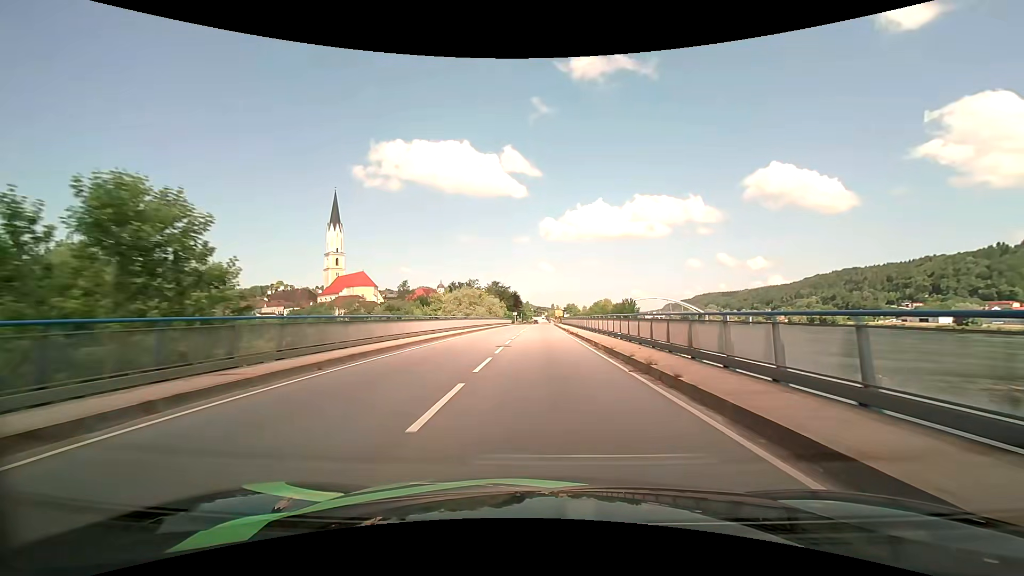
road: primary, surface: asphalt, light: Day
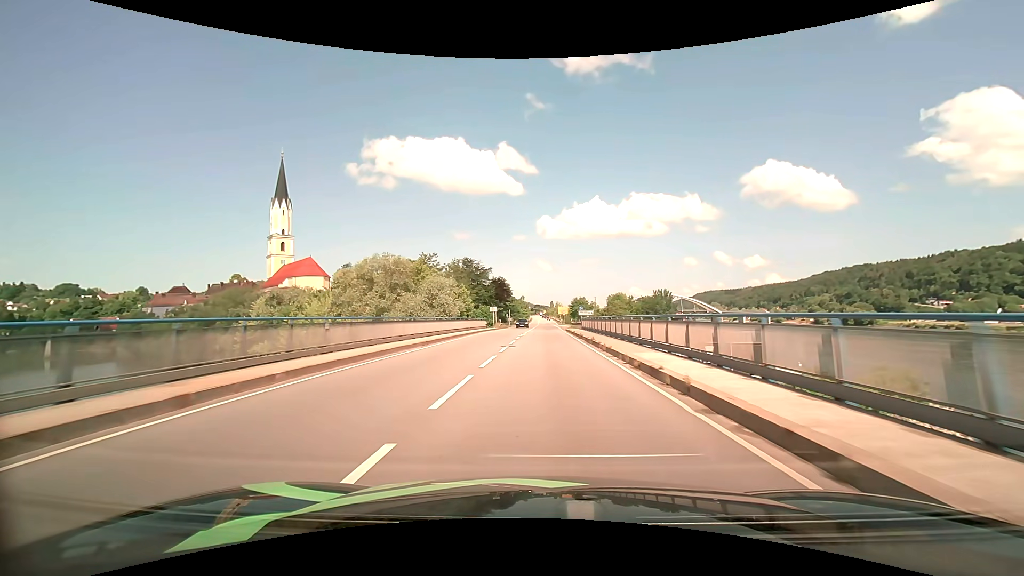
(+0.1, +52.6) m; 0°
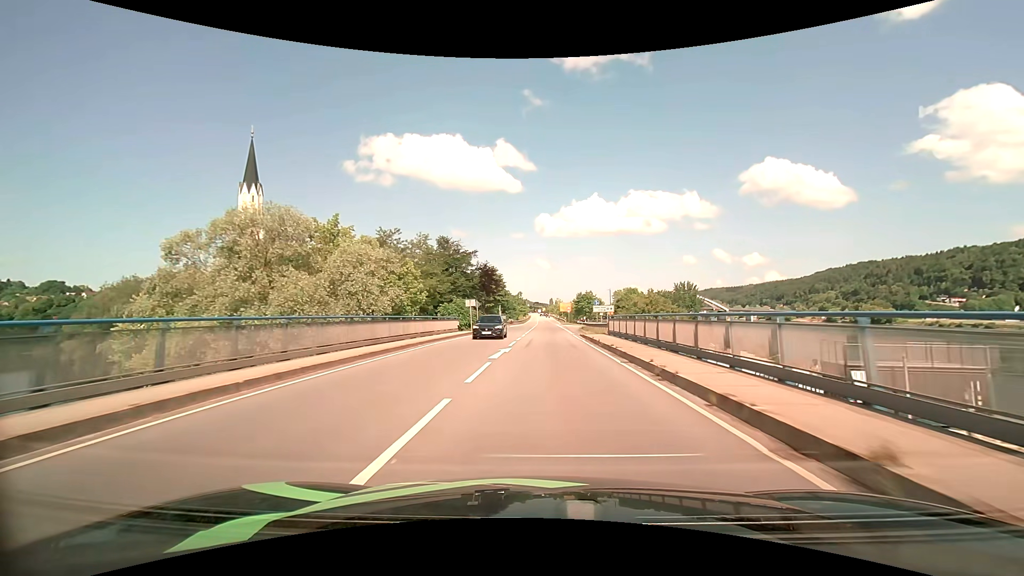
(+0.1, +21.3) m; 0°
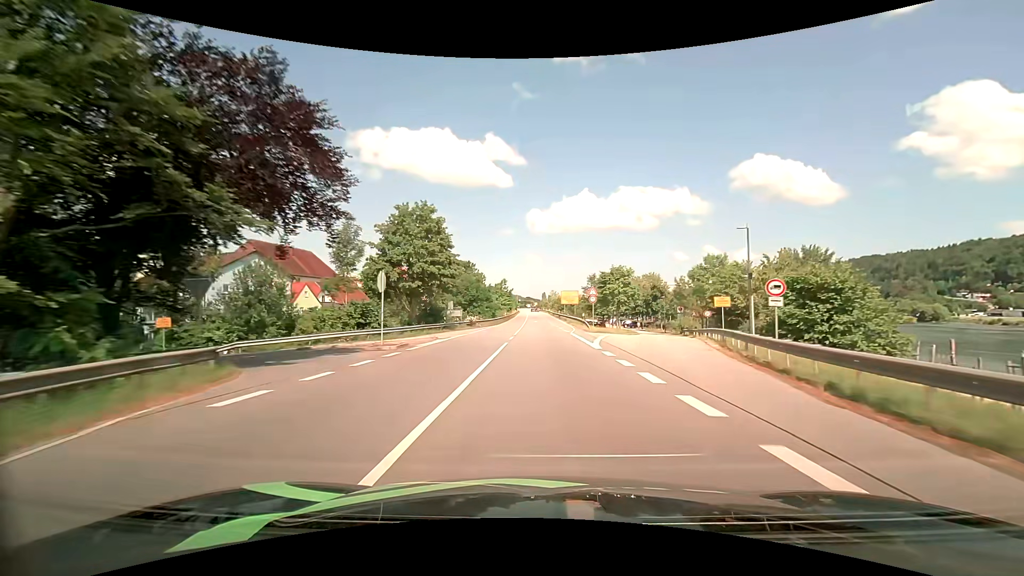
(+0.6, +53.7) m; +1°
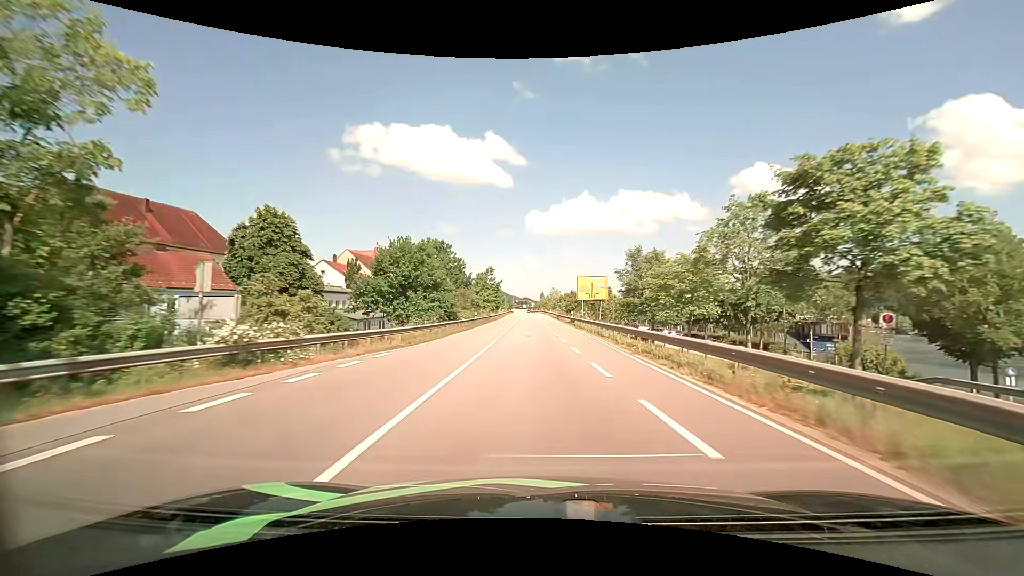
(+0.1, +41.6) m; 0°
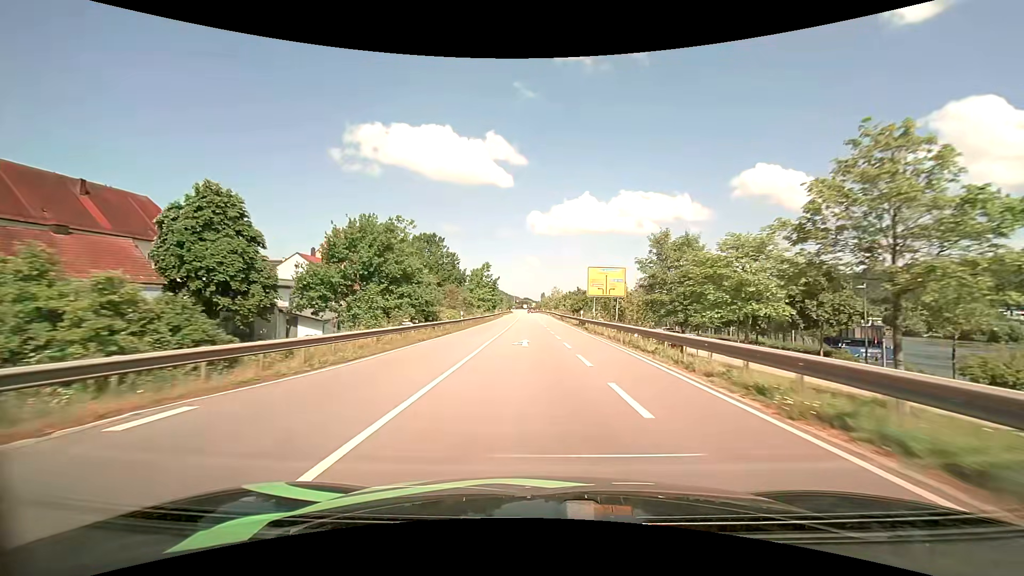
(0.0, +10.3) m; 0°
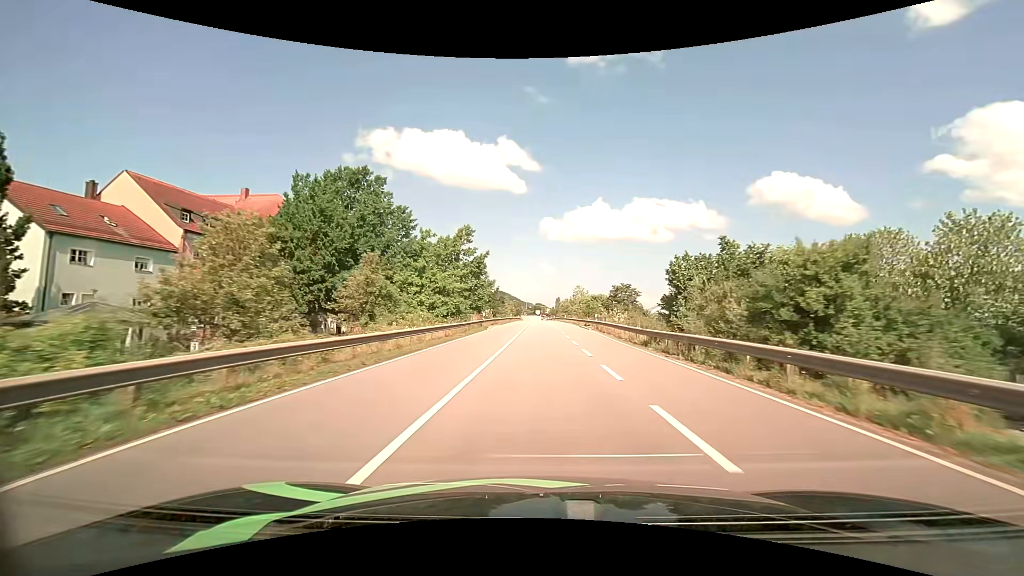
(-1.3, +49.7) m; -2°
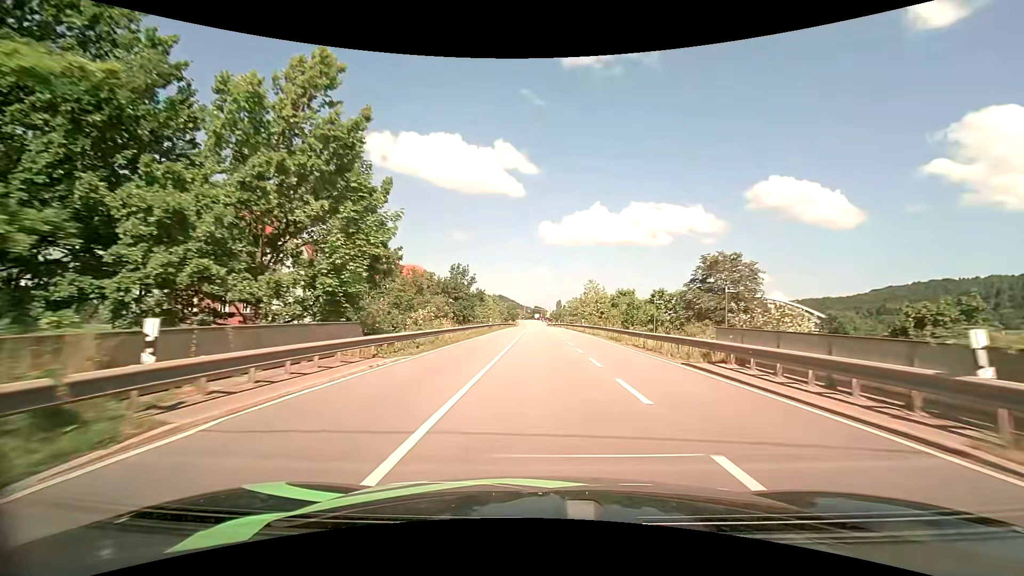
(+0.1, +38.4) m; 0°
(0, +10) (0, +20) (0, +30) (0, +40) (0, +50) (0, +60) (0, +70) (-1, +80) (-1, +90) (-1, +100) m
